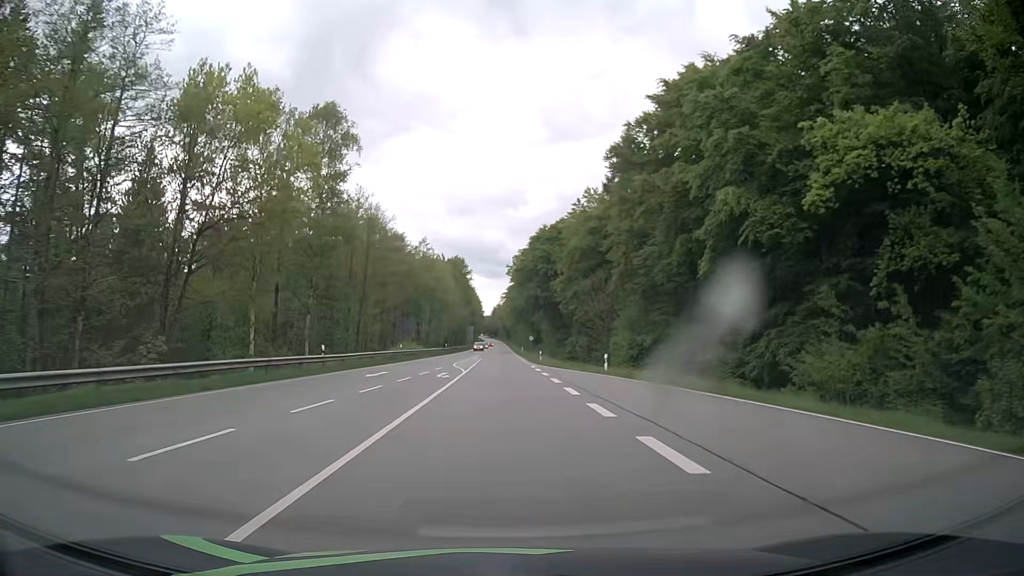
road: secondary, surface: asphalt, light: Day
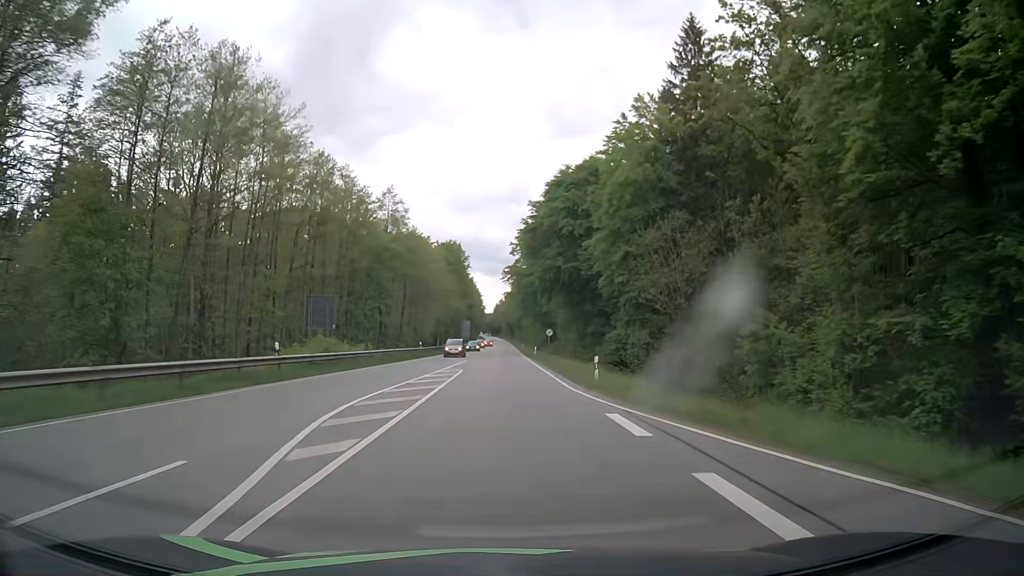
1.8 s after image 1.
(0.0, +33.3) m; 0°
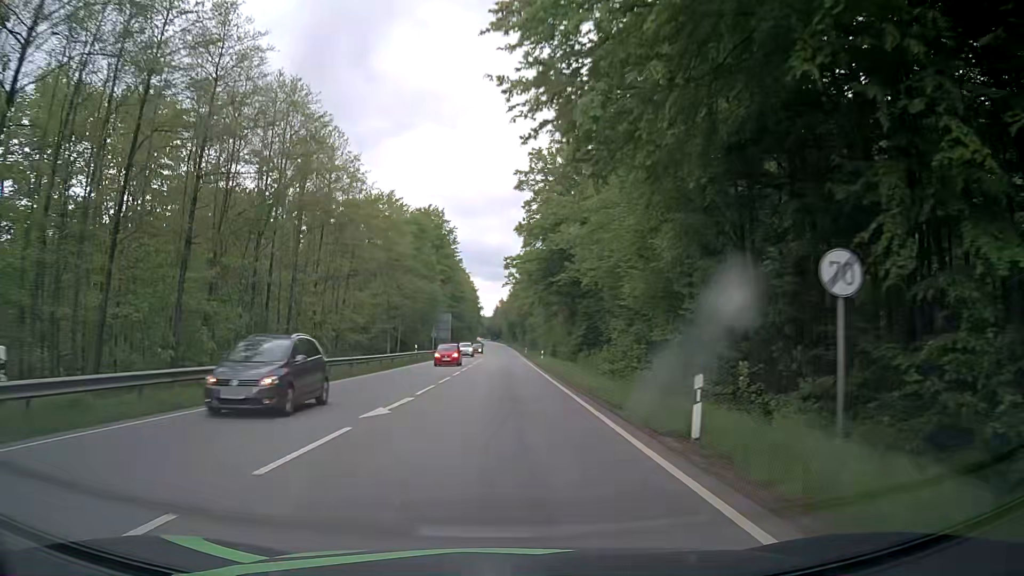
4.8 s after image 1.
(-0.1, +56.2) m; 0°
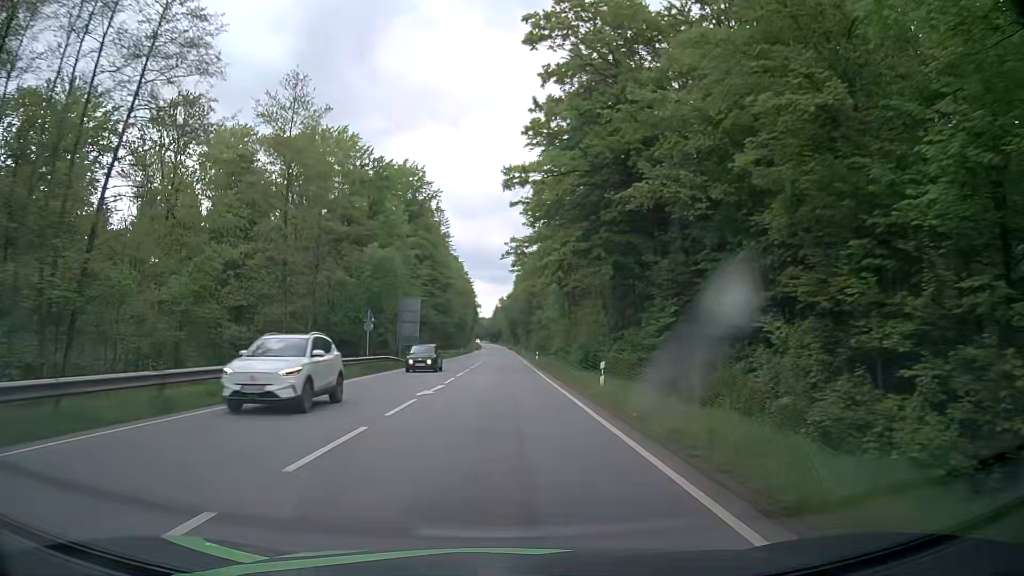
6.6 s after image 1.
(0.0, +35.9) m; +1°
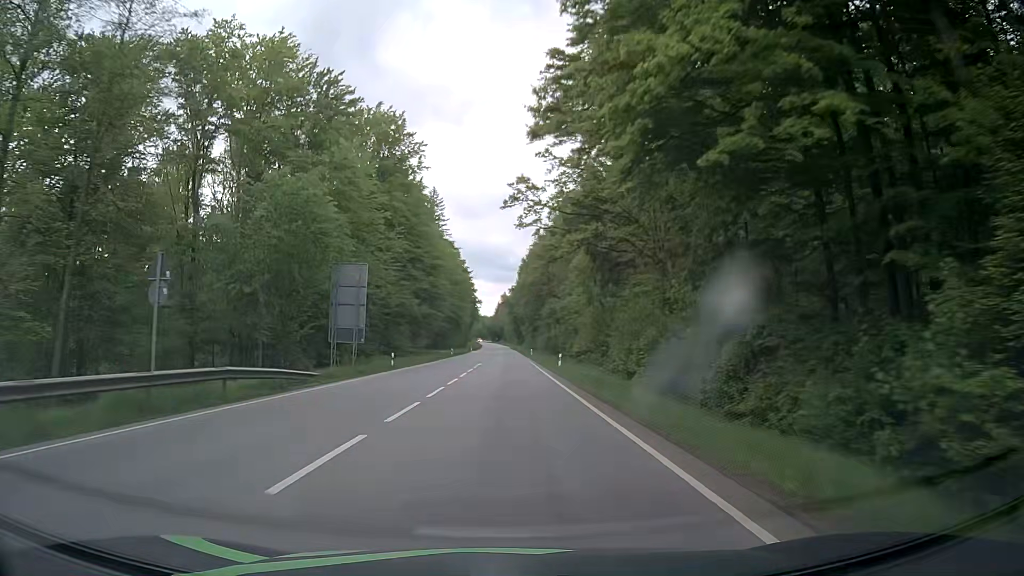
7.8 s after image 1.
(-0.3, +25.3) m; -1°
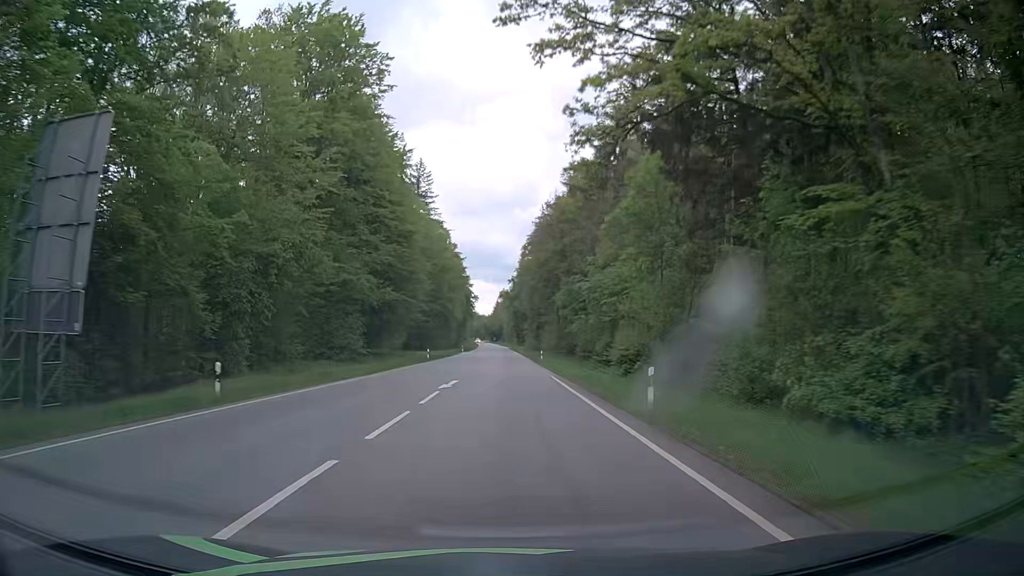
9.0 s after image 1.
(+0.1, +26.4) m; 0°
(0, +10) (0, +20) (0, +30) (0, +40) (0, +50) (0, +60) (0, +70) (0, +80) (0, +90) (+1, +100) m
